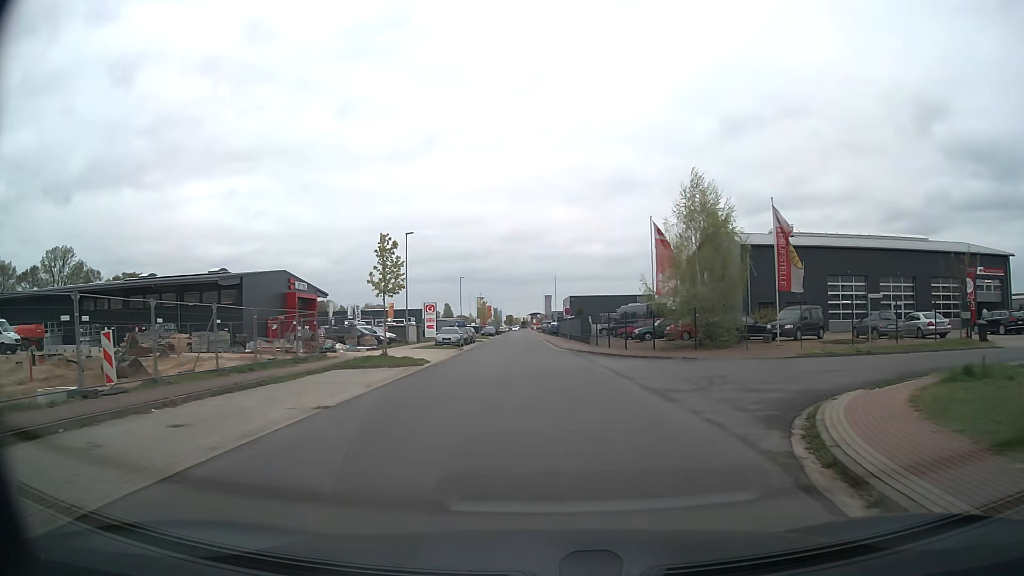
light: Day
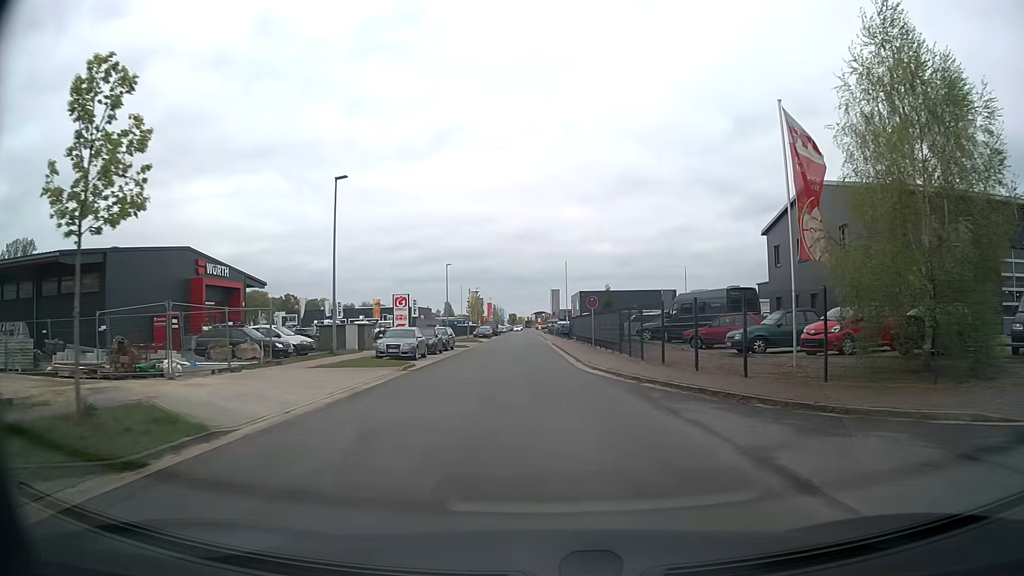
(-0.3, +19.8) m; 0°
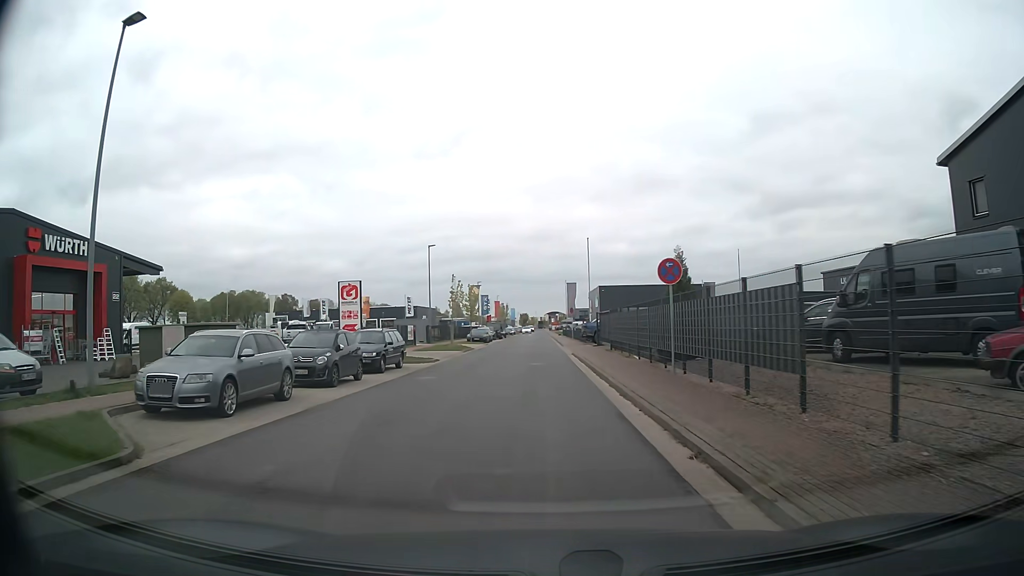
(0.0, +19.2) m; -2°
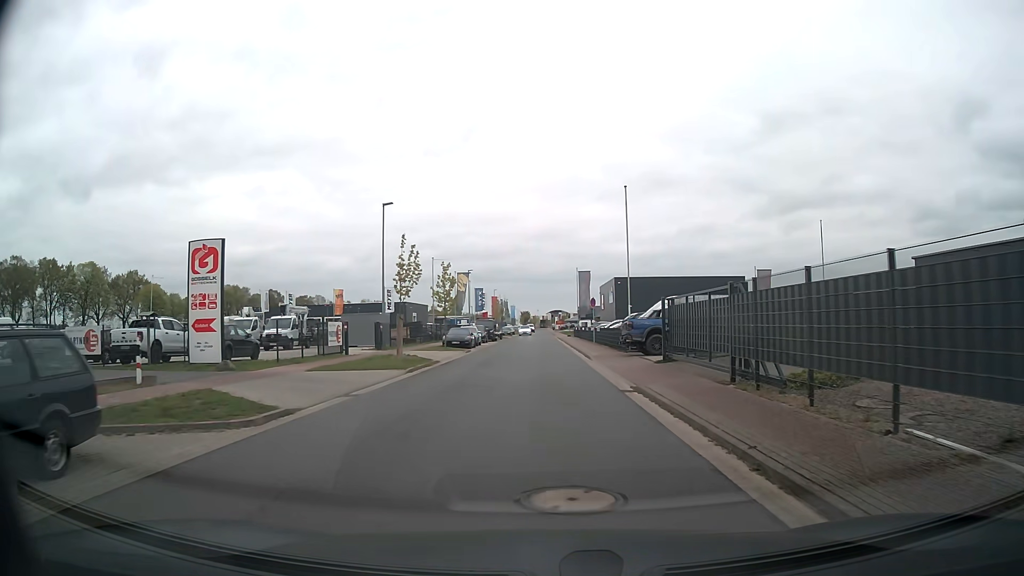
(-0.3, +19.8) m; 0°
(0, +10) (0, +20) (0, +30) (0, +40) (0, +50) (0, +60) (0, +70) (0, +80) (0, +90) (0, +100) m
